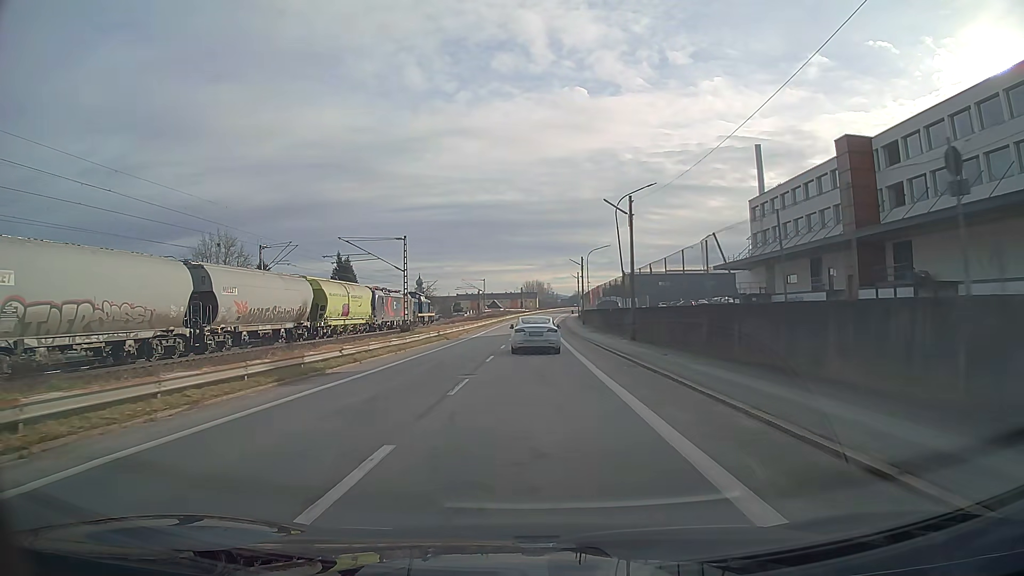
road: unclassified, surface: asphalt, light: Day
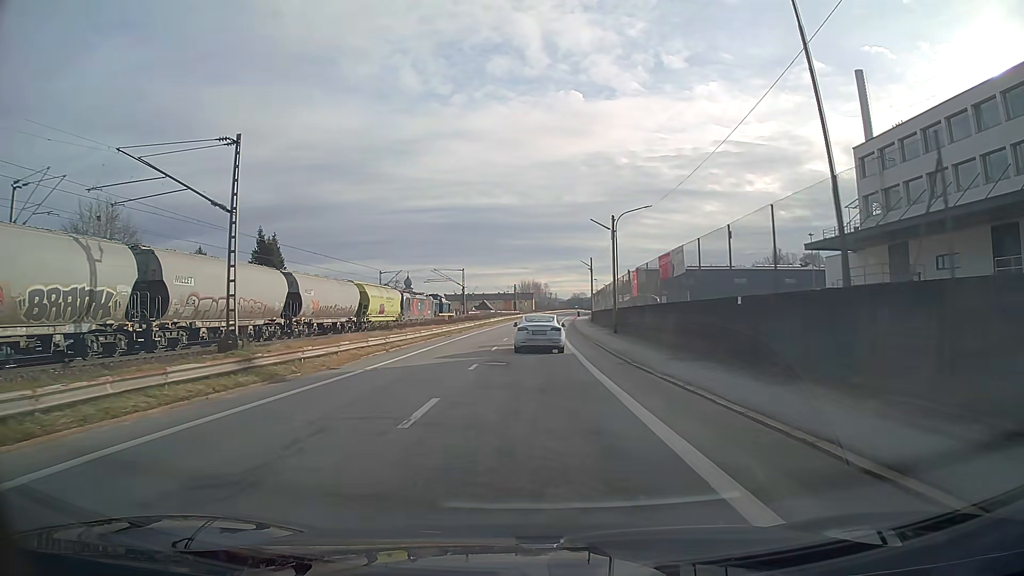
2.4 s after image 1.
(+0.1, +31.6) m; 0°
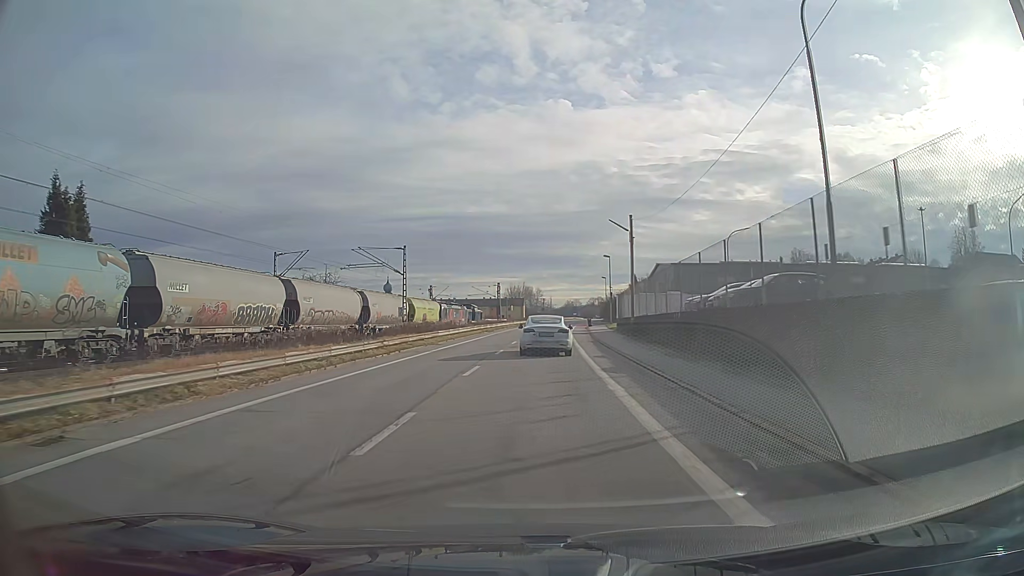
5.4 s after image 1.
(+0.2, +37.9) m; +1°
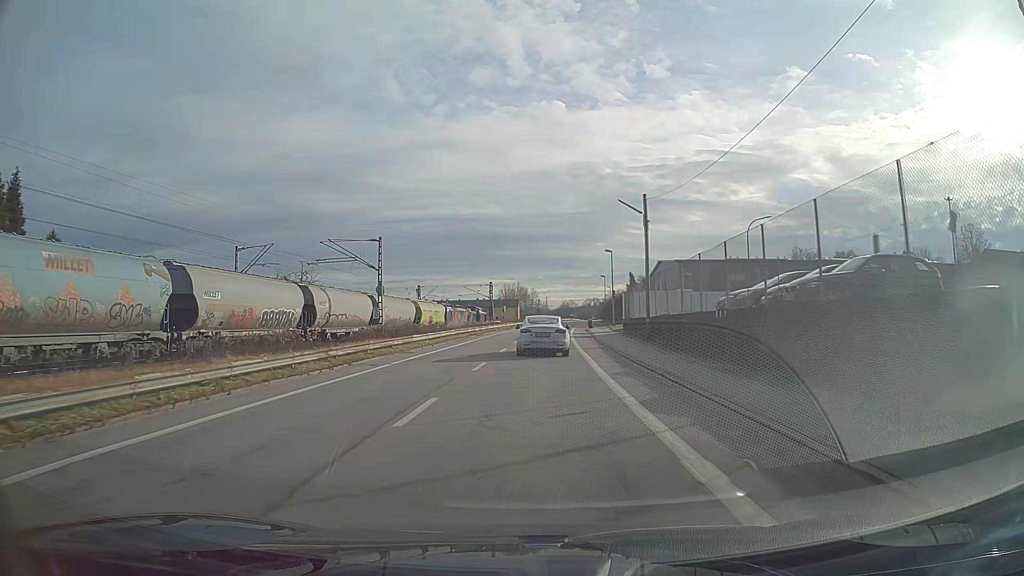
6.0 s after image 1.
(0.0, +7.3) m; 0°
